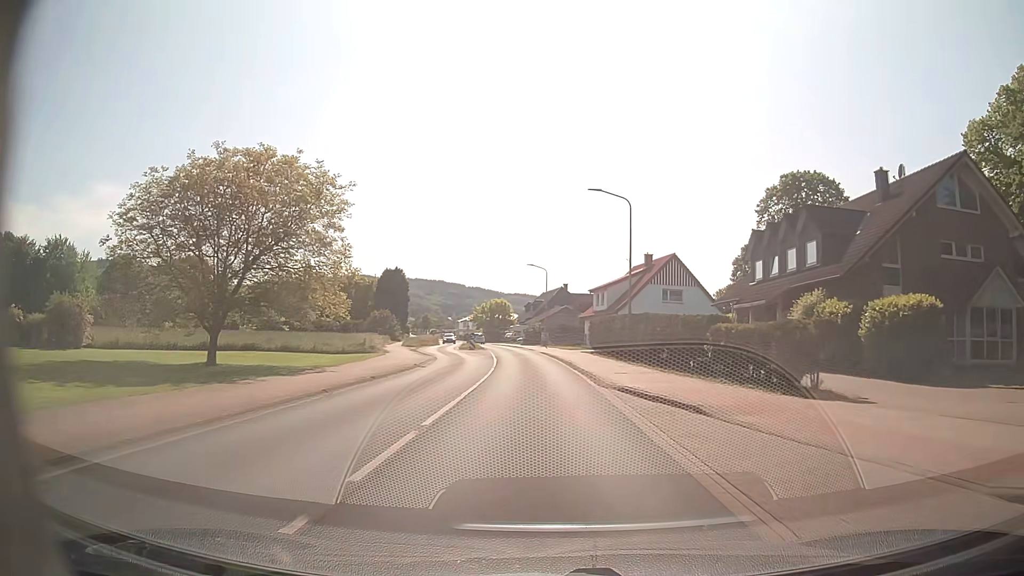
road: primary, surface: asphalt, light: Day
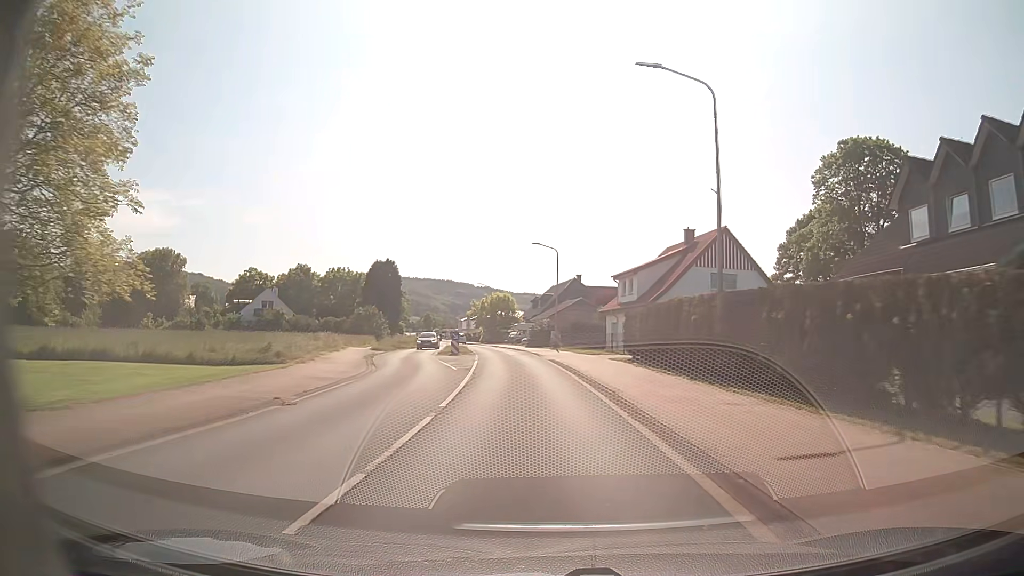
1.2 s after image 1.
(0.0, +16.6) m; 0°
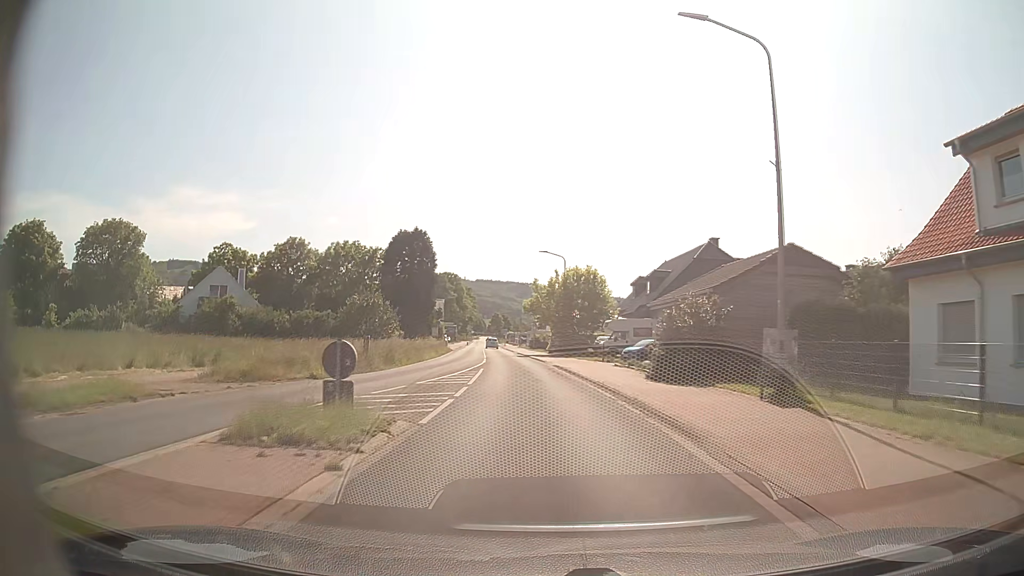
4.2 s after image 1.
(-2.3, +42.0) m; -7°
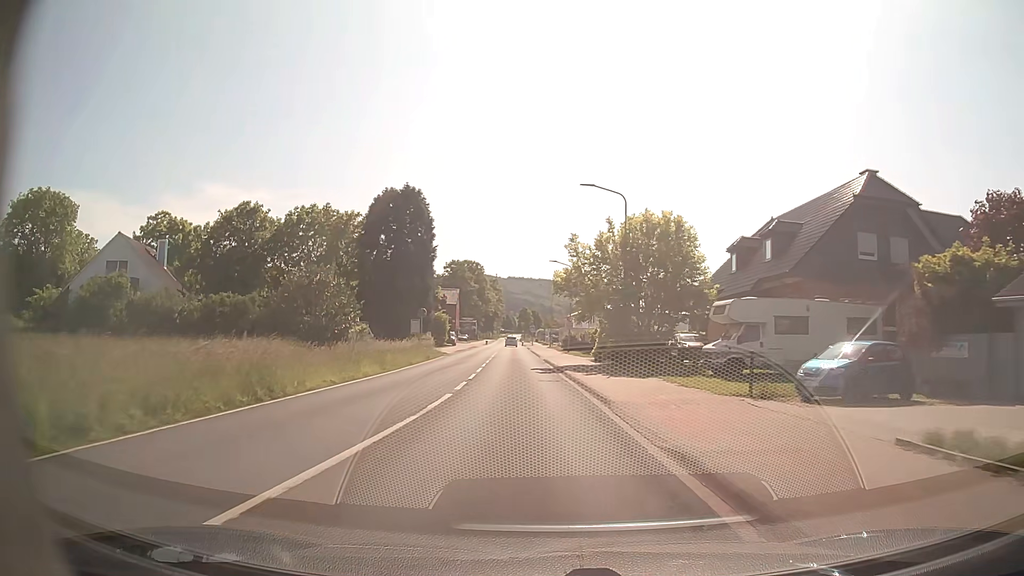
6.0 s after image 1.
(-0.6, +25.0) m; -3°
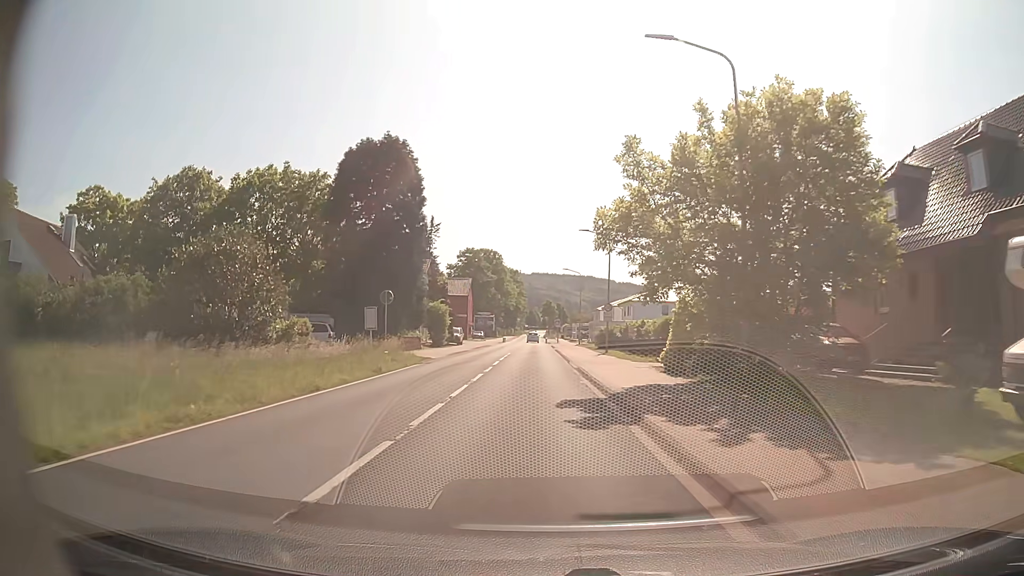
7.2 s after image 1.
(-0.3, +16.7) m; -2°
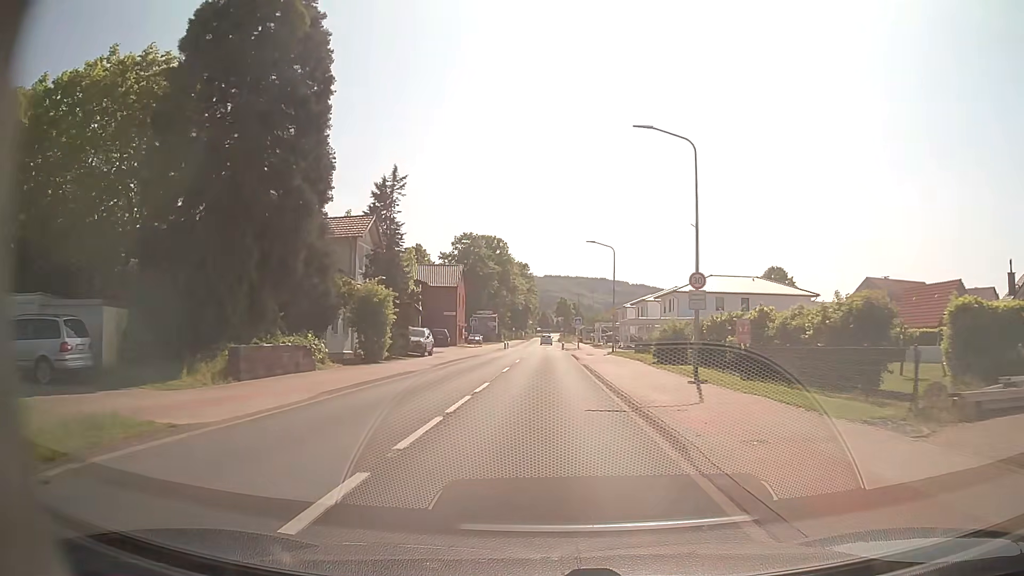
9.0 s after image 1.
(-0.4, +25.0) m; -1°
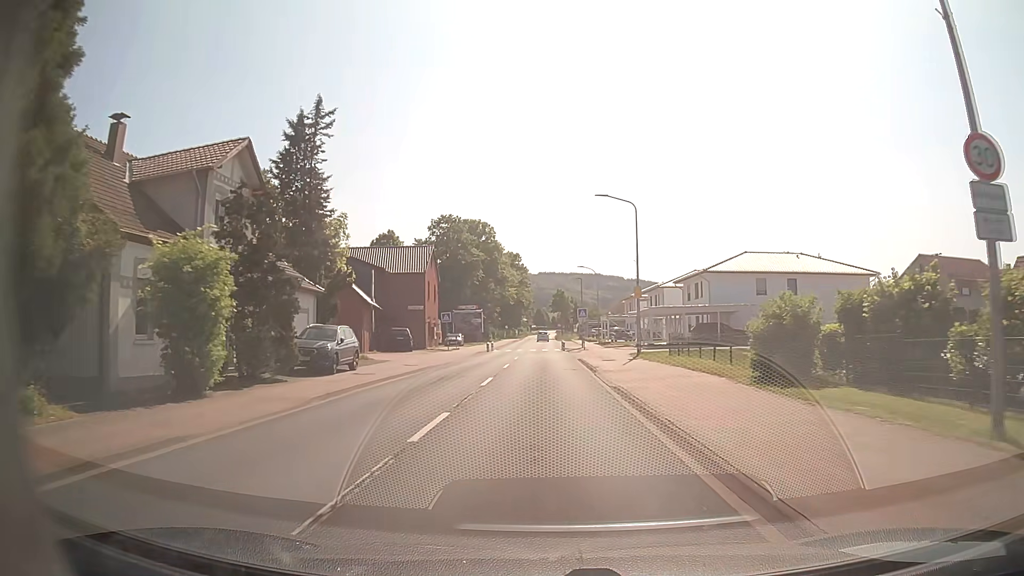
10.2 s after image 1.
(+0.1, +16.6) m; +1°
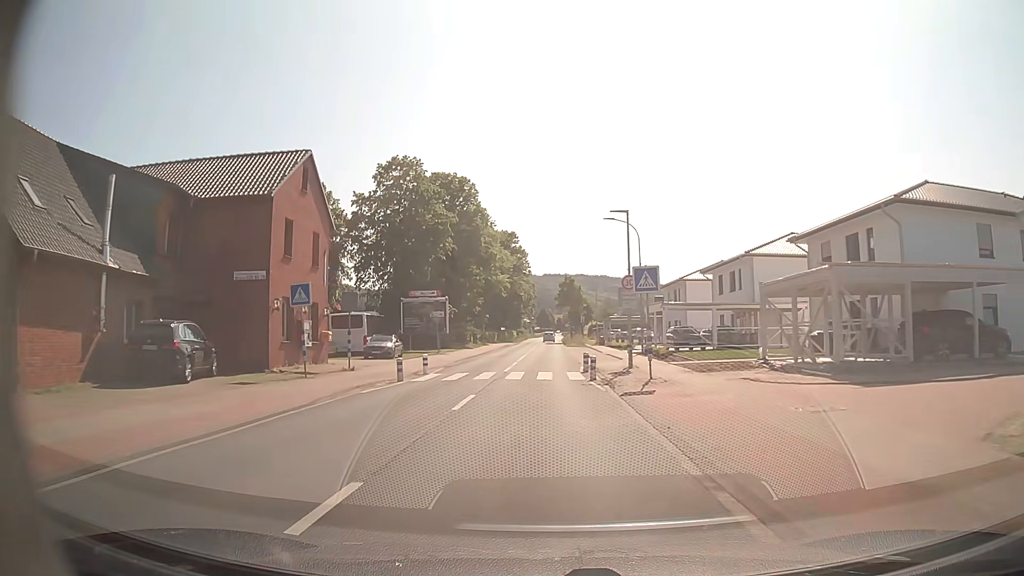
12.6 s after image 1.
(0.0, +32.9) m; -1°
(0, +10) (0, +20) (0, +30) (0, +40) (0, +50) (0, +60) (0, +70) (0, +80) (0, +90) (+1, +100) m
